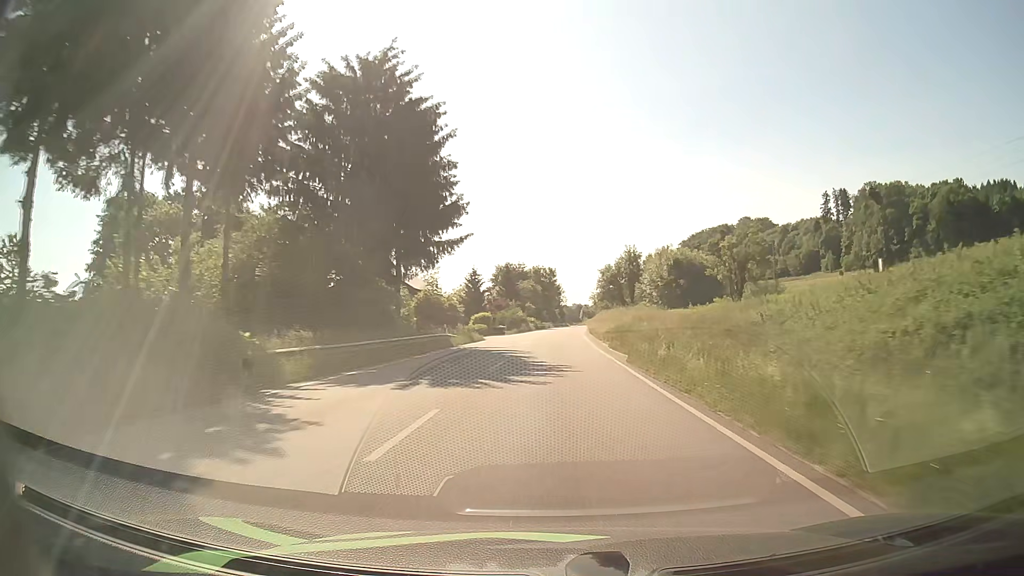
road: primary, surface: asphalt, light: Day
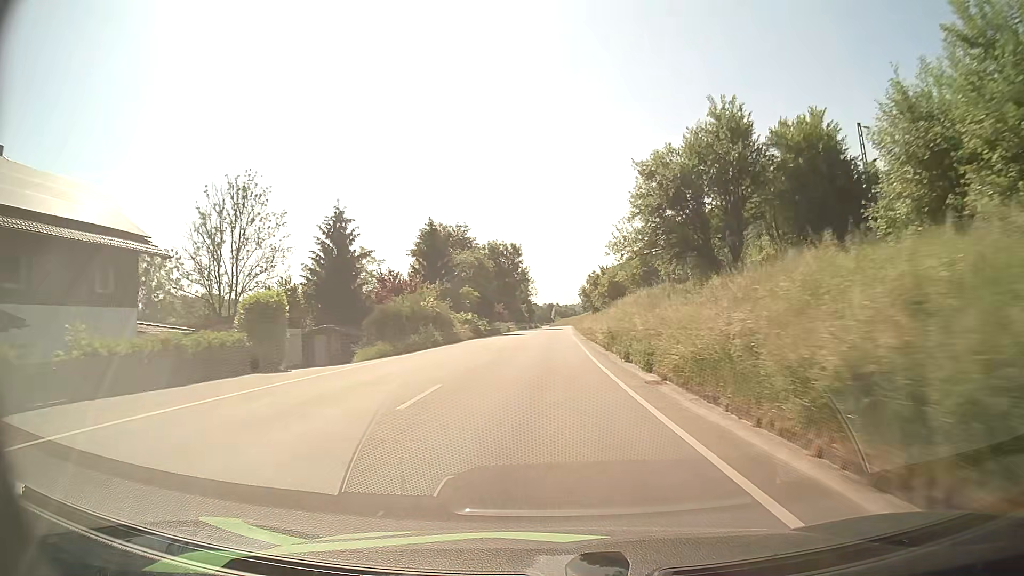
(+1.5, +57.0) m; +3°
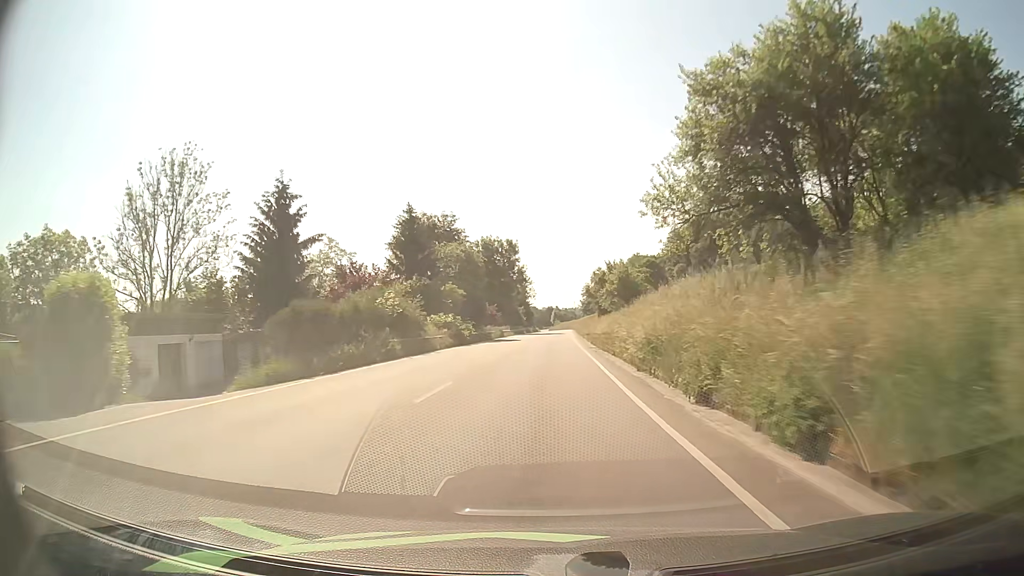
(0.0, +10.9) m; 0°
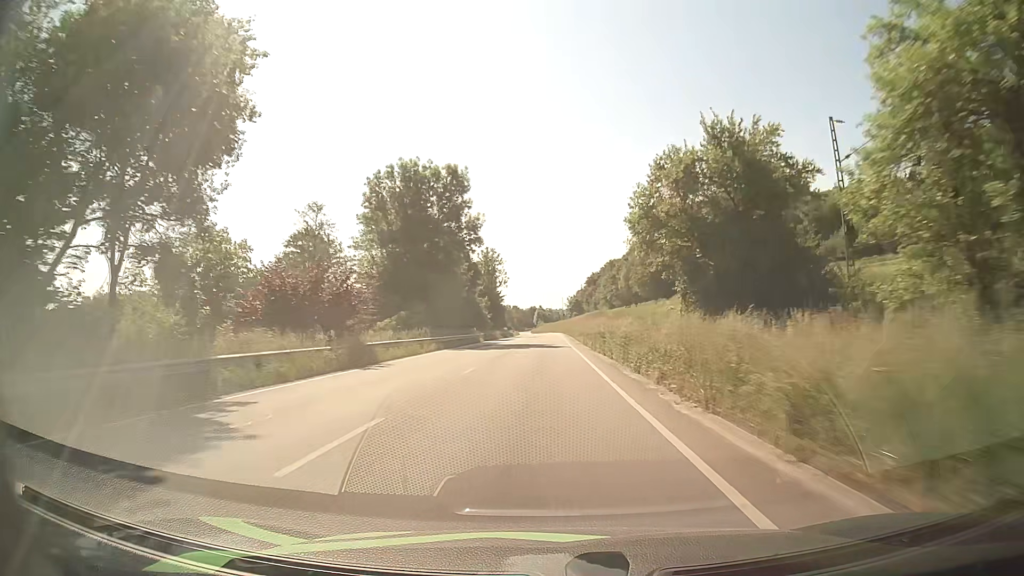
(+0.5, +55.1) m; +1°
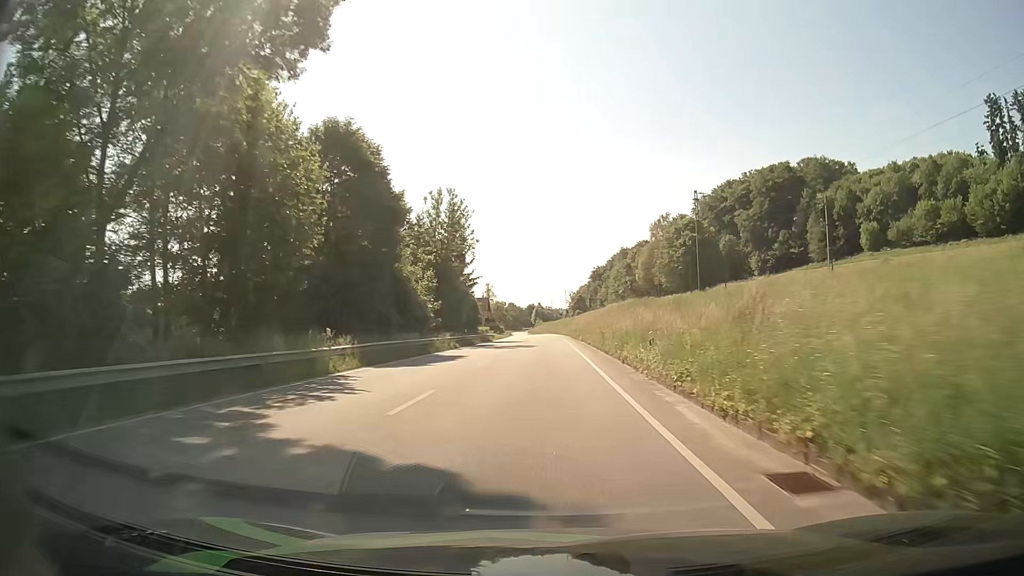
(0.0, +44.8) m; 0°
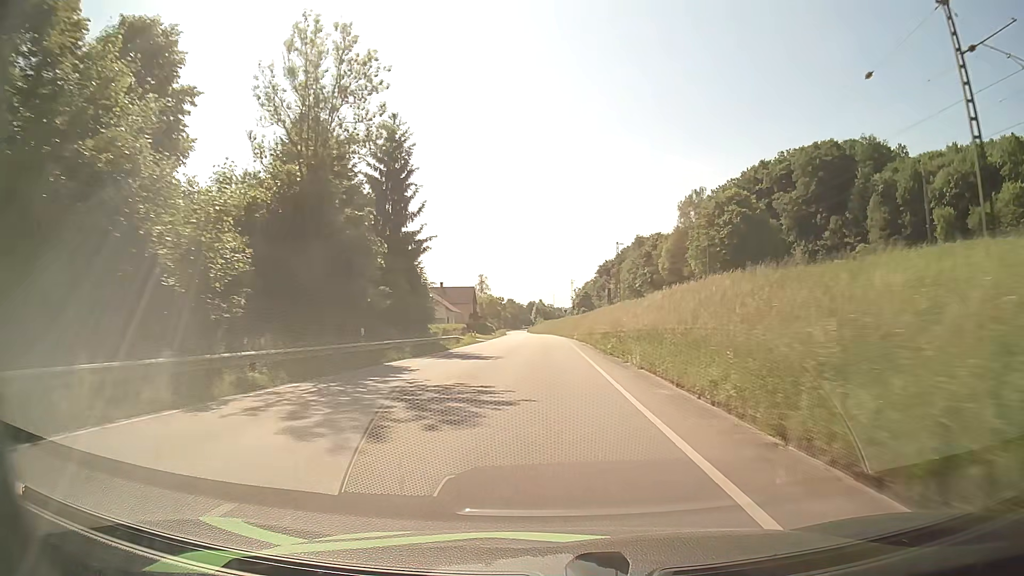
(0.0, +33.9) m; 0°
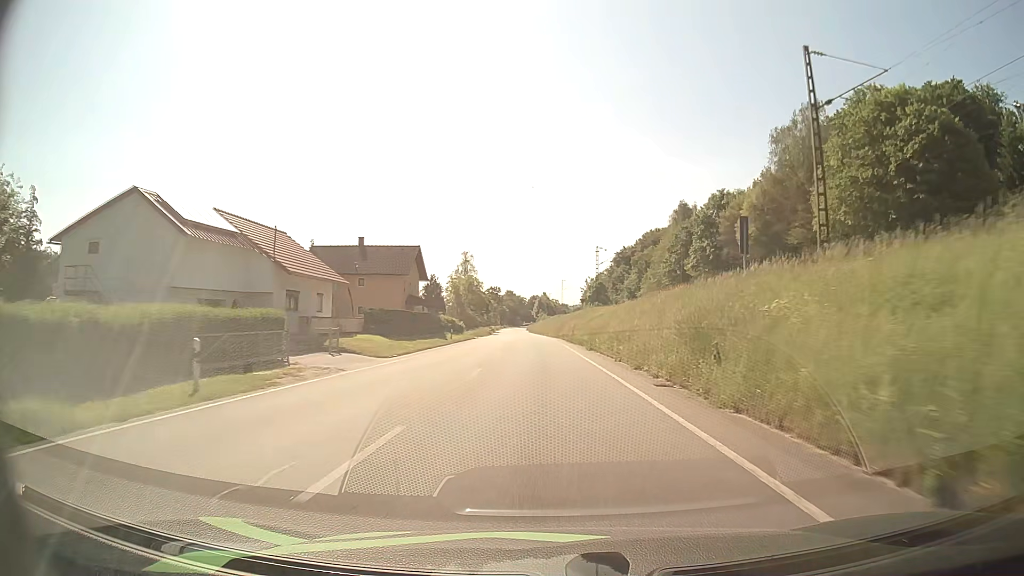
(-0.4, +57.2) m; -1°
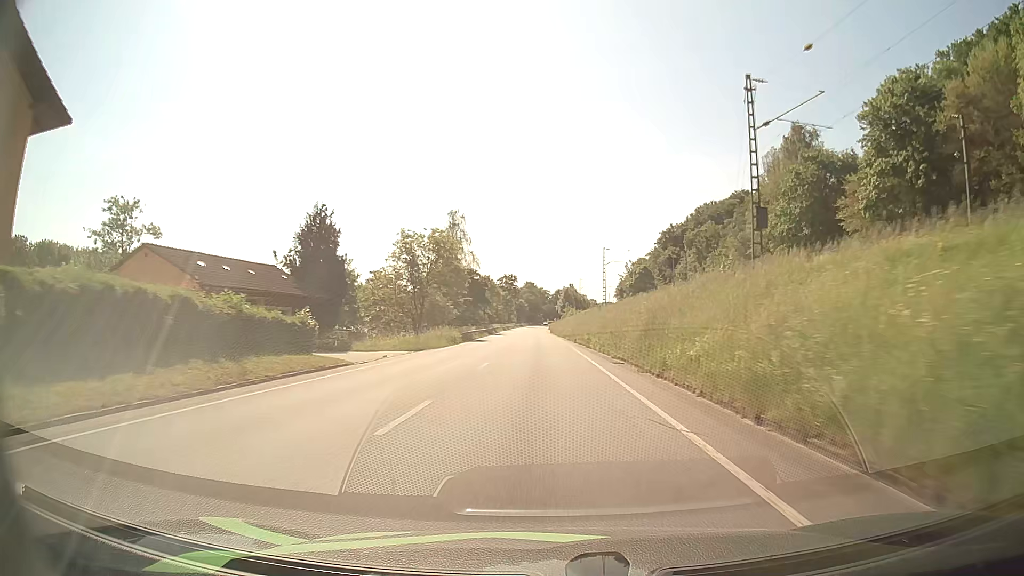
(-0.8, +58.3) m; -2°
(0, +10) (0, +20) (0, +30) (0, +40) (-1, +50) (-1, +60) (-1, +70) (-1, +80) (-1, +90) (-1, +100) m
